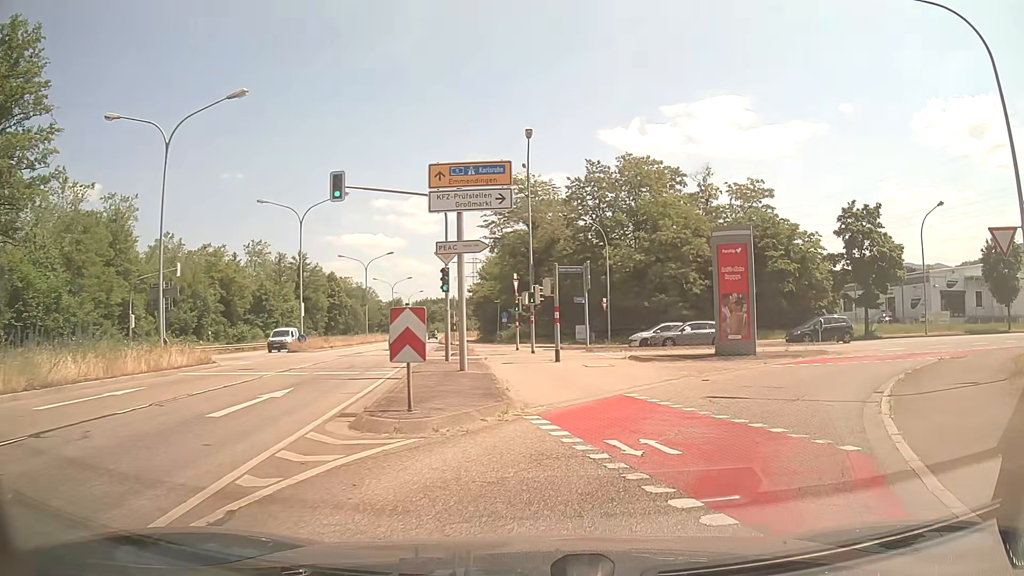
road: unclassified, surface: asphalt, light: Day
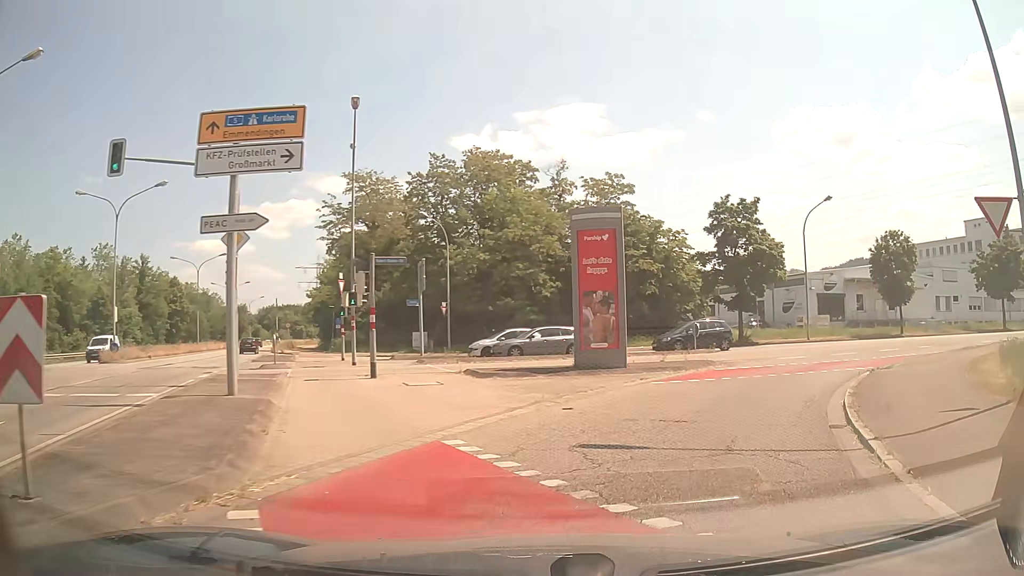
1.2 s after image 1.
(+0.8, +5.2) m; +14°
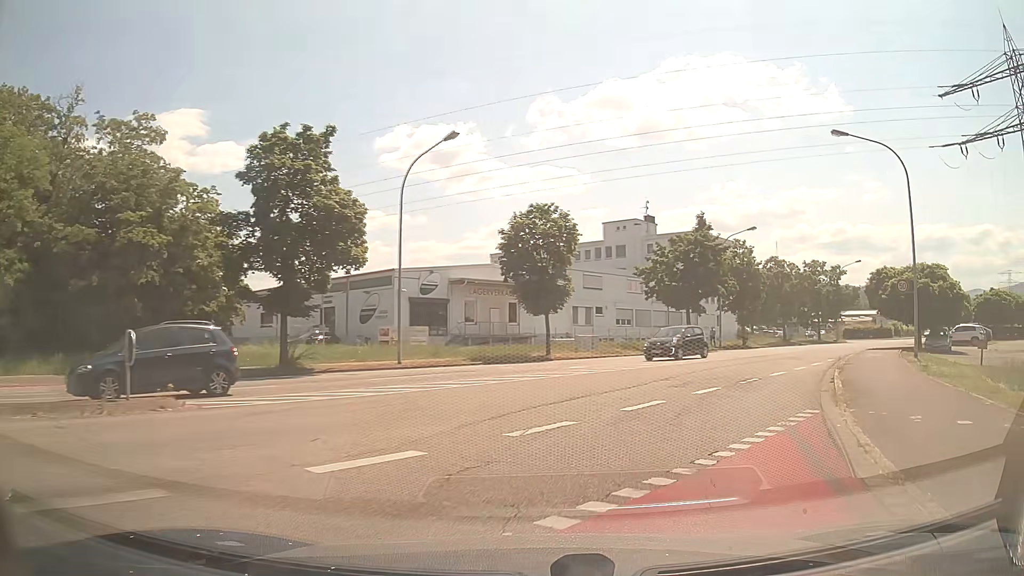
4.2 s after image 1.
(+6.1, +18.4) m; +35°
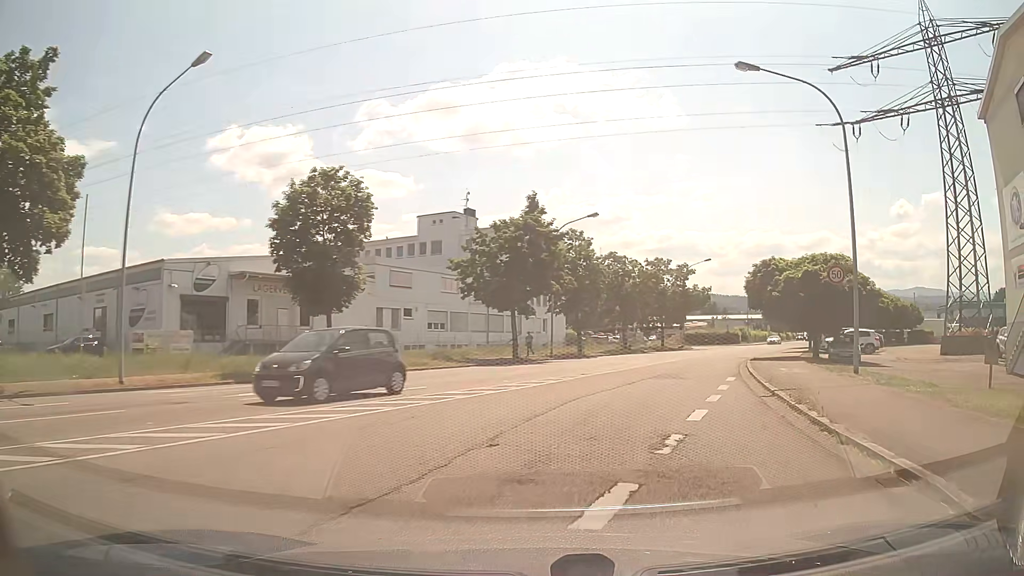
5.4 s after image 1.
(+1.3, +9.2) m; +16°
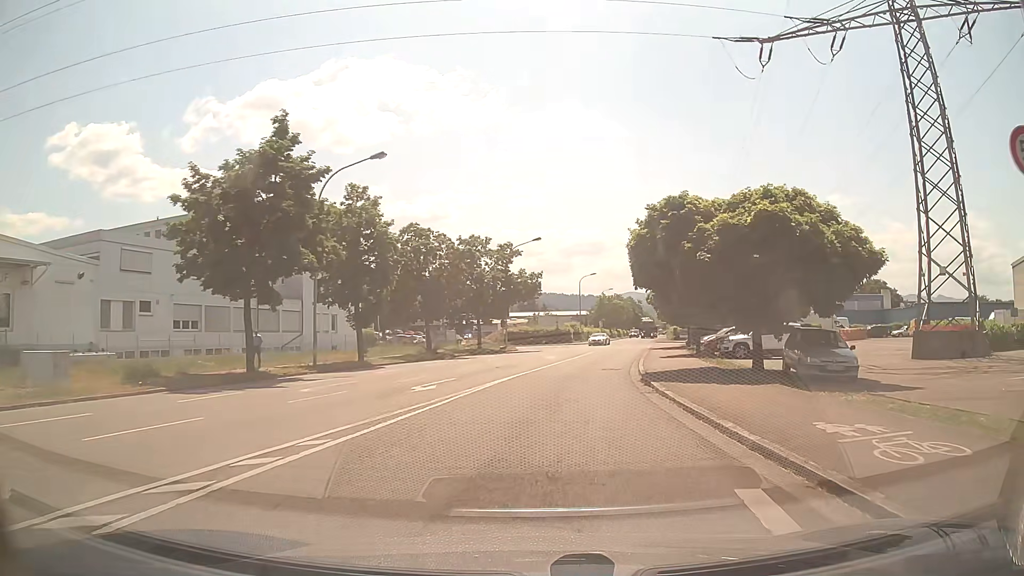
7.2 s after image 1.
(+2.4, +15.5) m; +15°
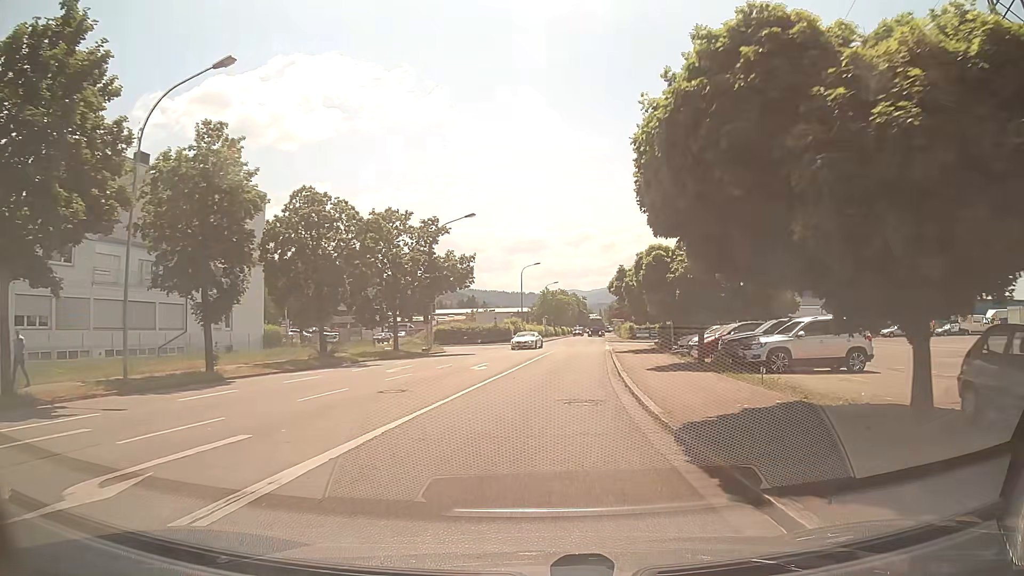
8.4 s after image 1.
(+0.5, +11.6) m; +5°
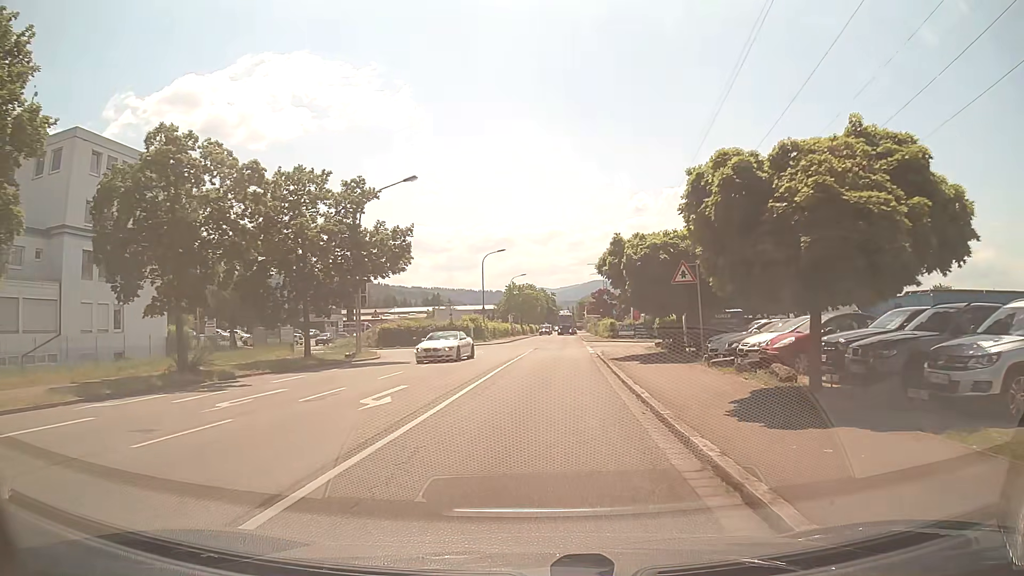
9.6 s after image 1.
(+0.3, +11.9) m; +4°
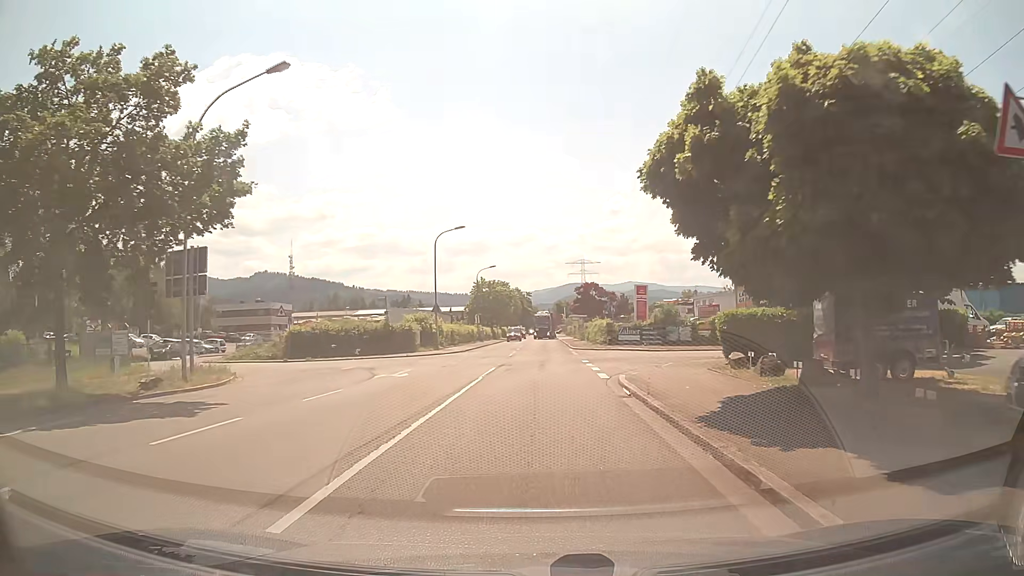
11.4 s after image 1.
(0.0, +17.4) m; +1°
